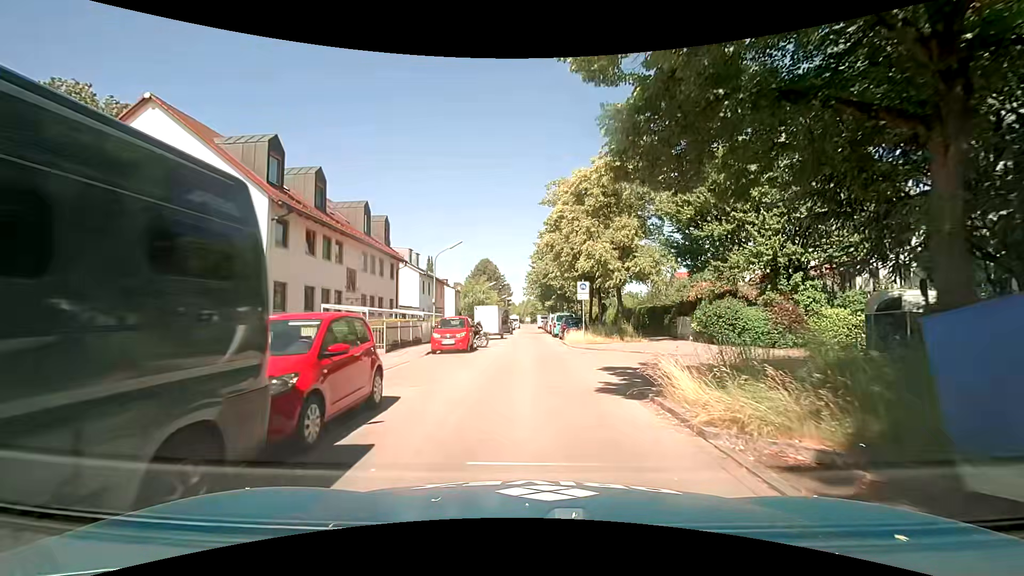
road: residential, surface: asphalt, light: Day
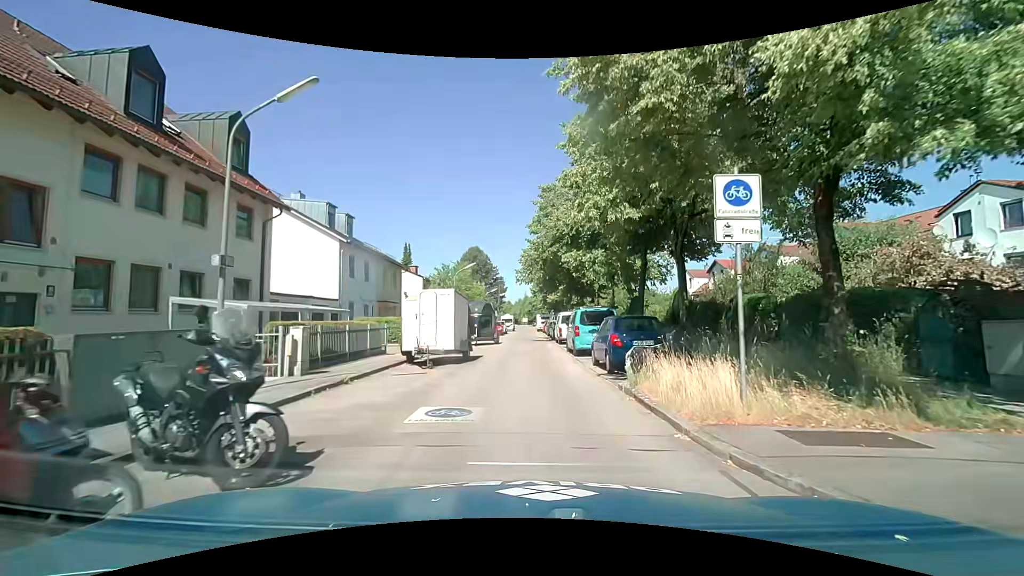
(0.0, +19.8) m; 0°
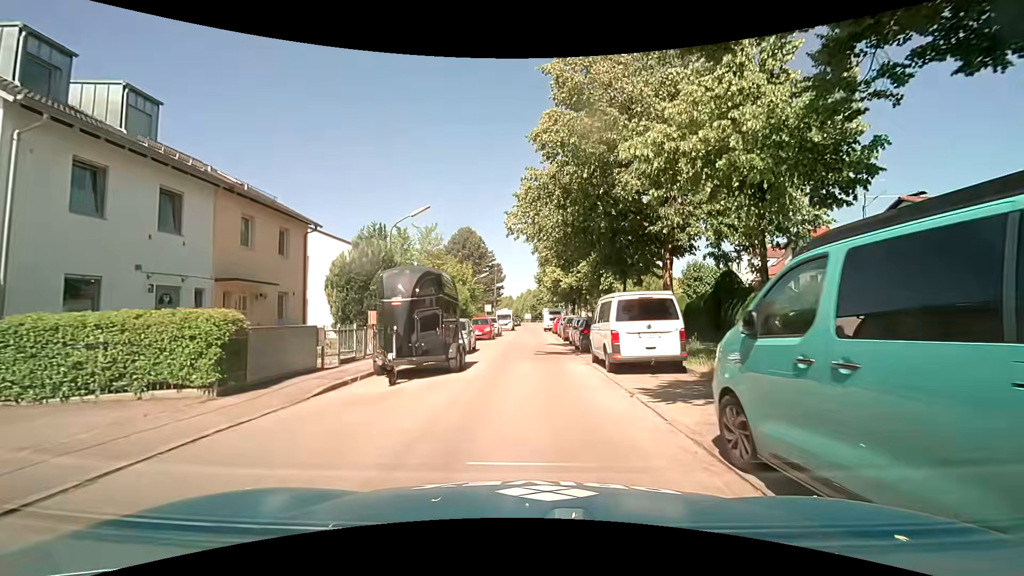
(-0.2, +18.8) m; -1°
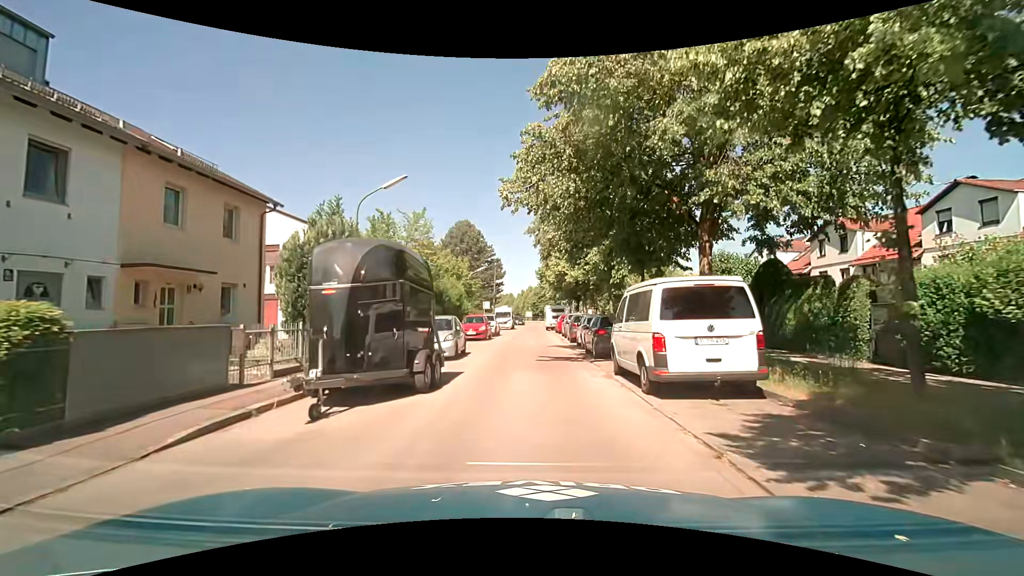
(0.0, +4.0) m; +1°
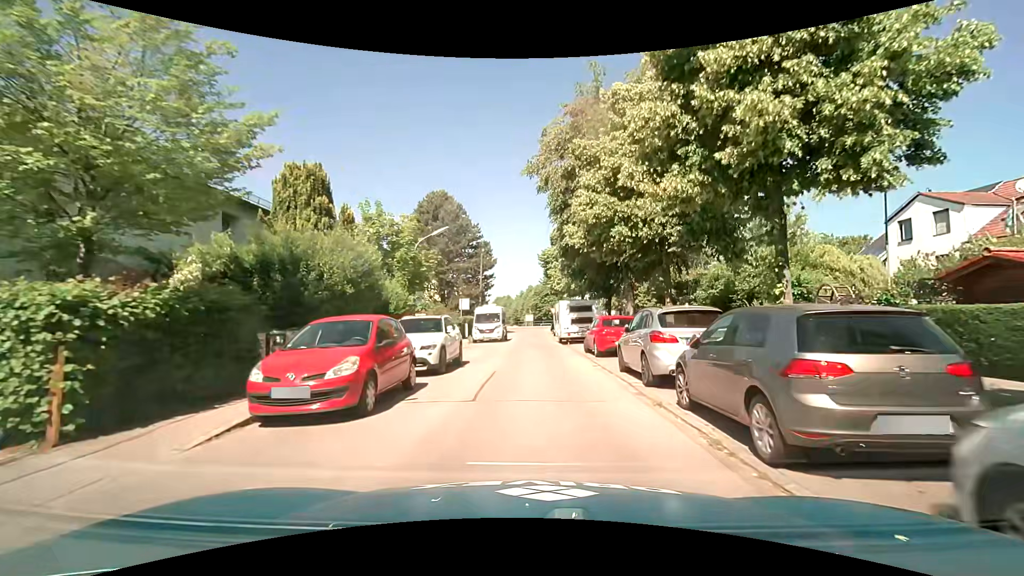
(-0.4, +21.3) m; -2°
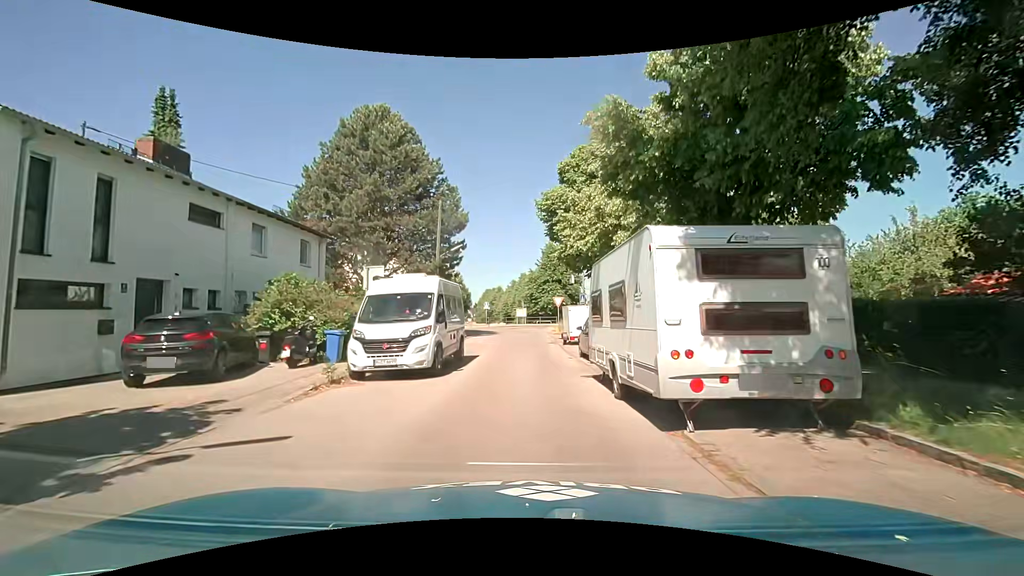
(+0.6, +22.0) m; +1°
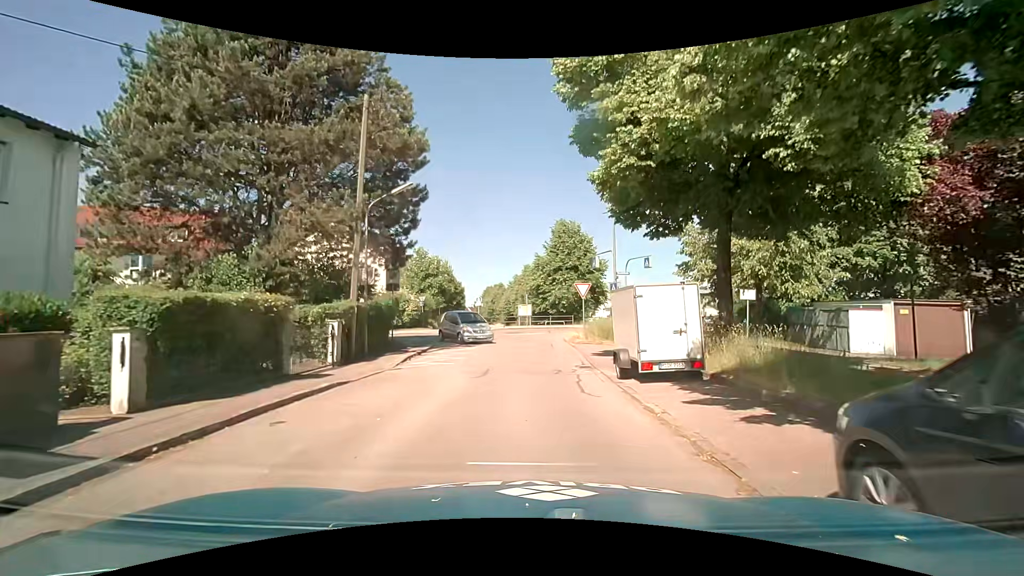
(0.0, +15.1) m; -1°
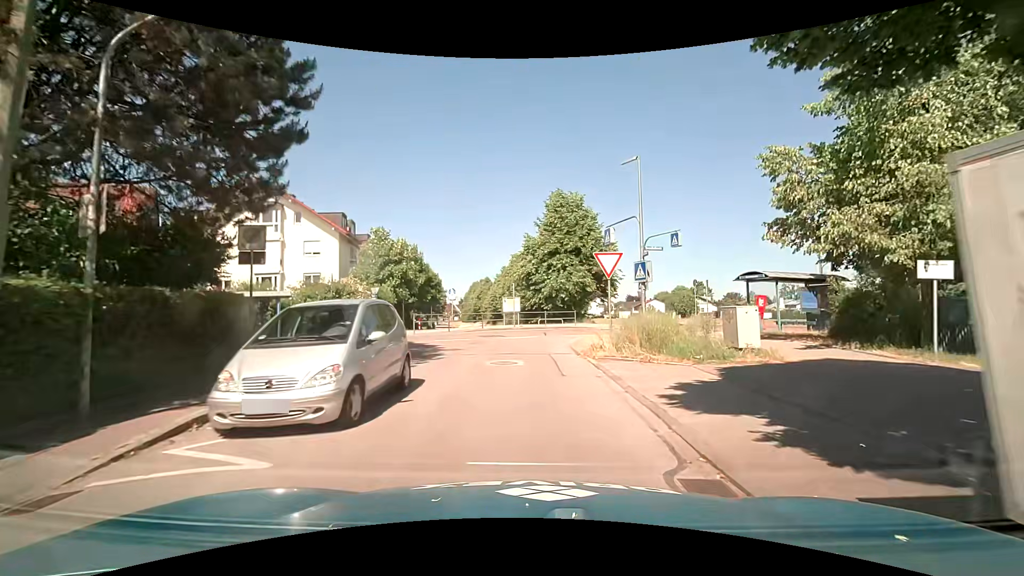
(+0.2, +10.6) m; +1°
